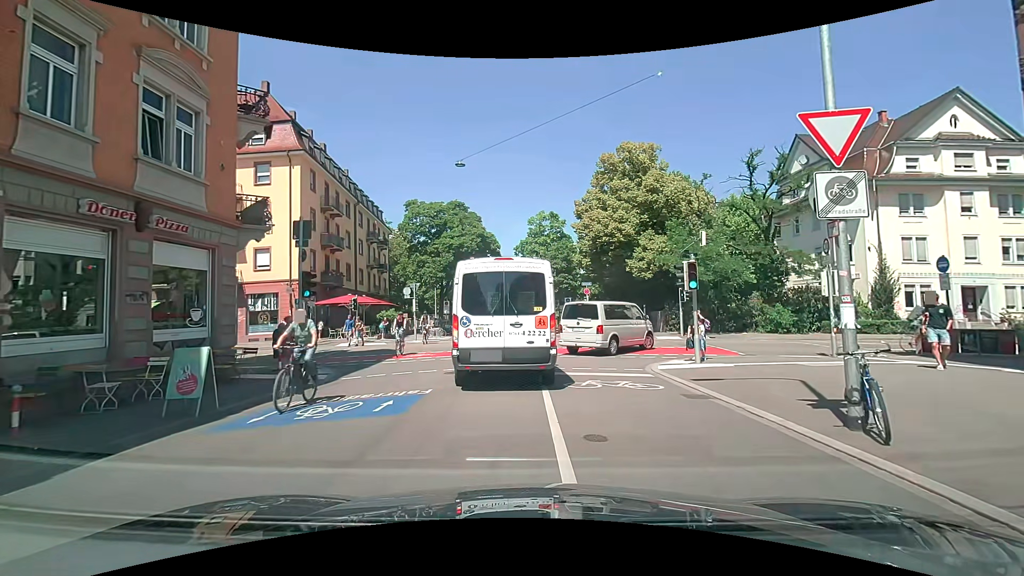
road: residential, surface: asphalt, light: Day
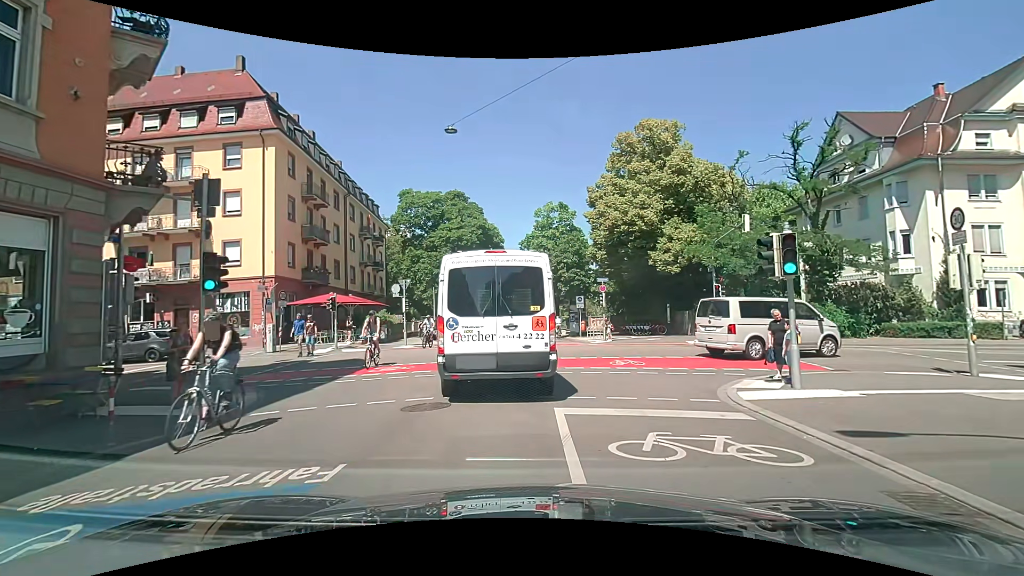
(-0.1, +4.9) m; 0°
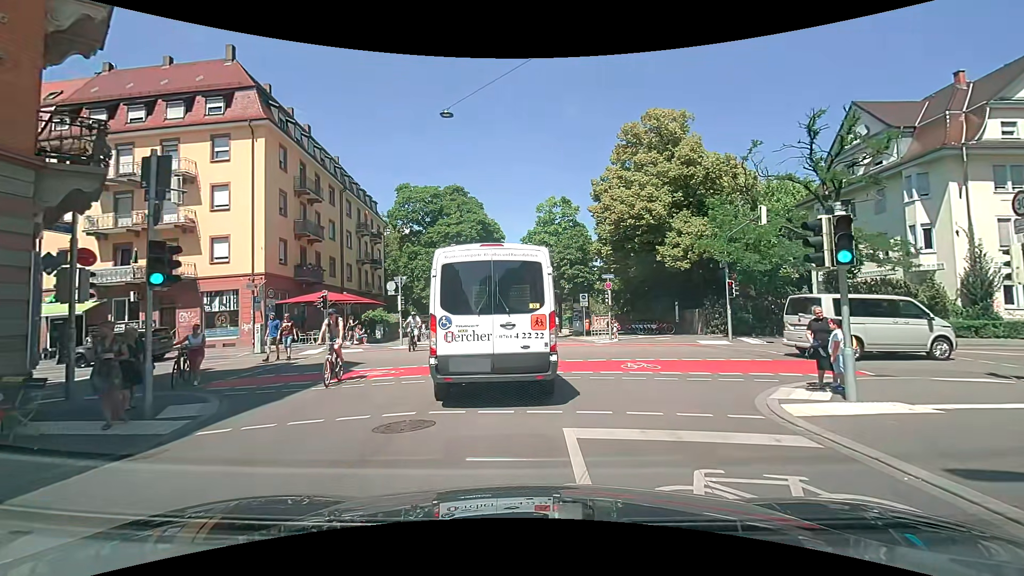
(0.0, +1.5) m; -1°
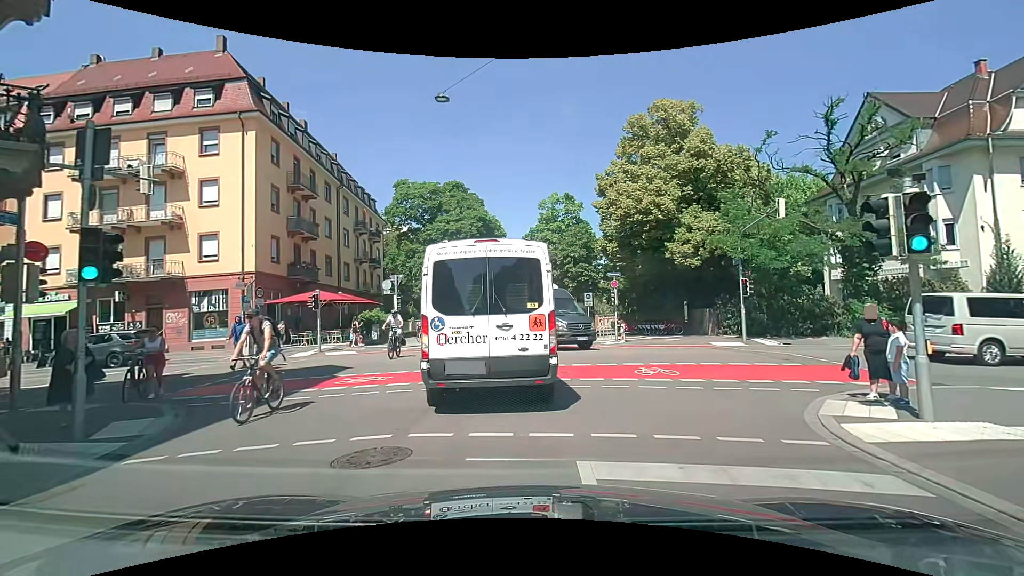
(0.0, +1.4) m; 0°
